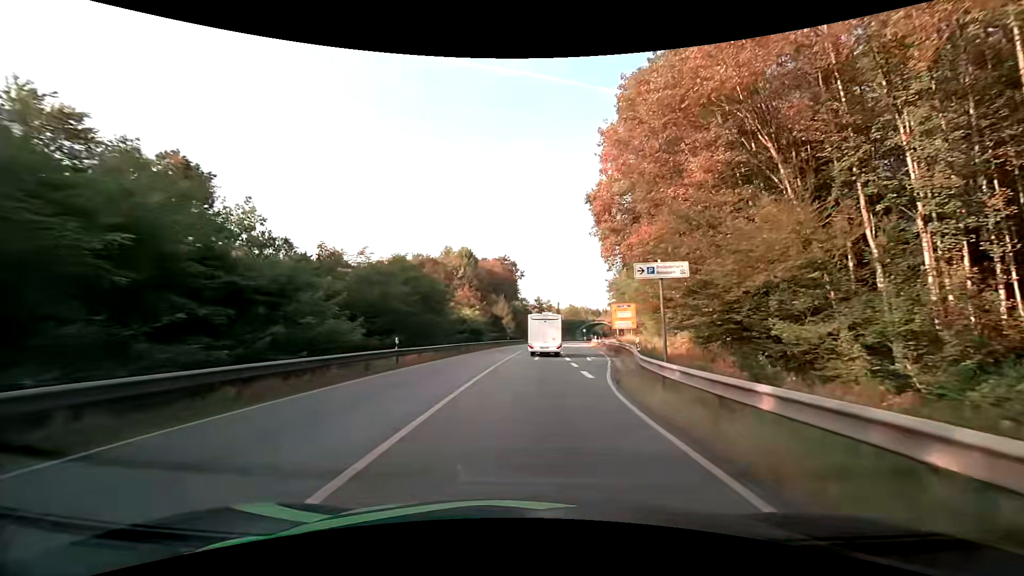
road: primary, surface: asphalt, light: Day
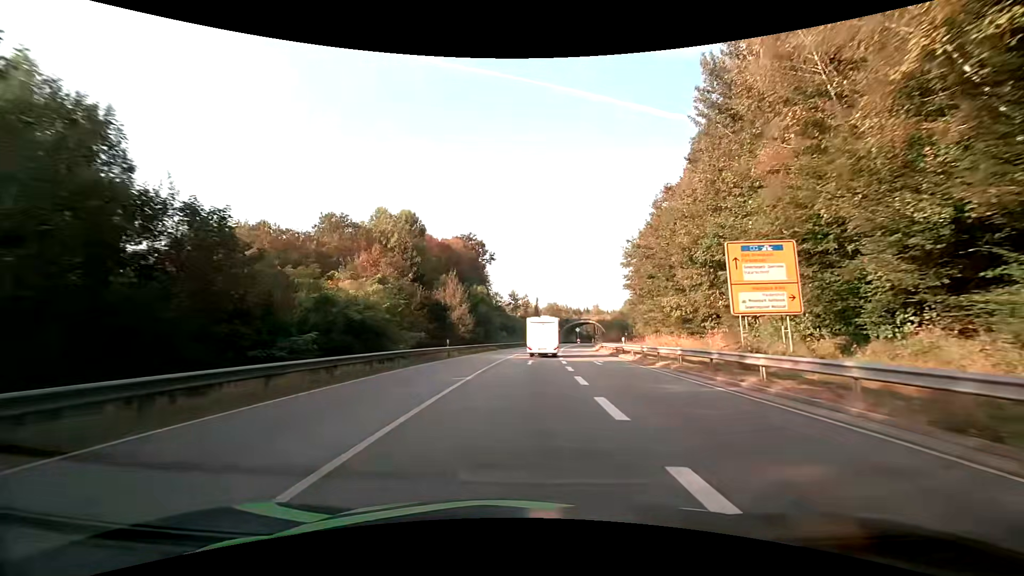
(+1.0, +37.6) m; +3°
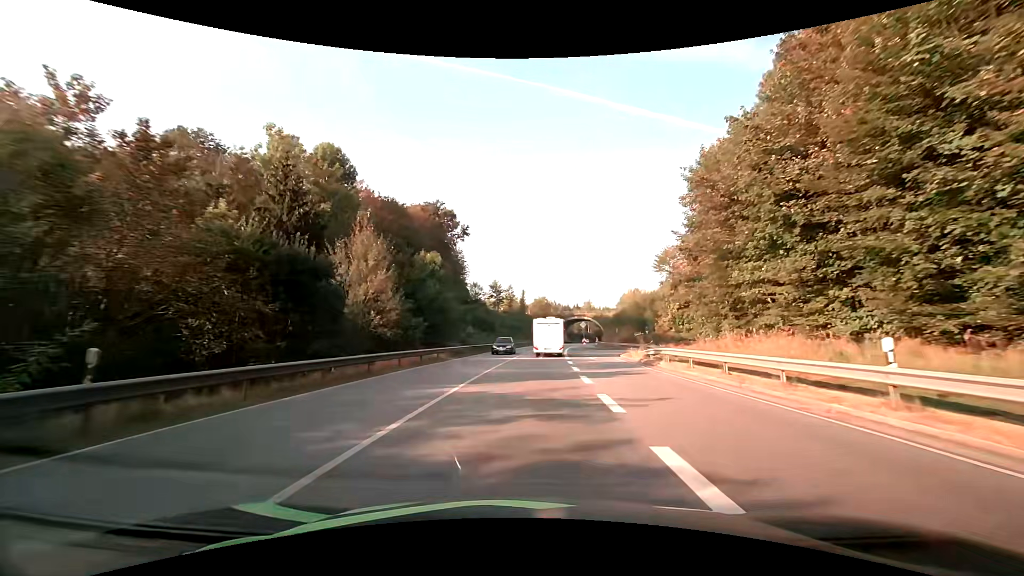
(+0.4, +28.8) m; +2°
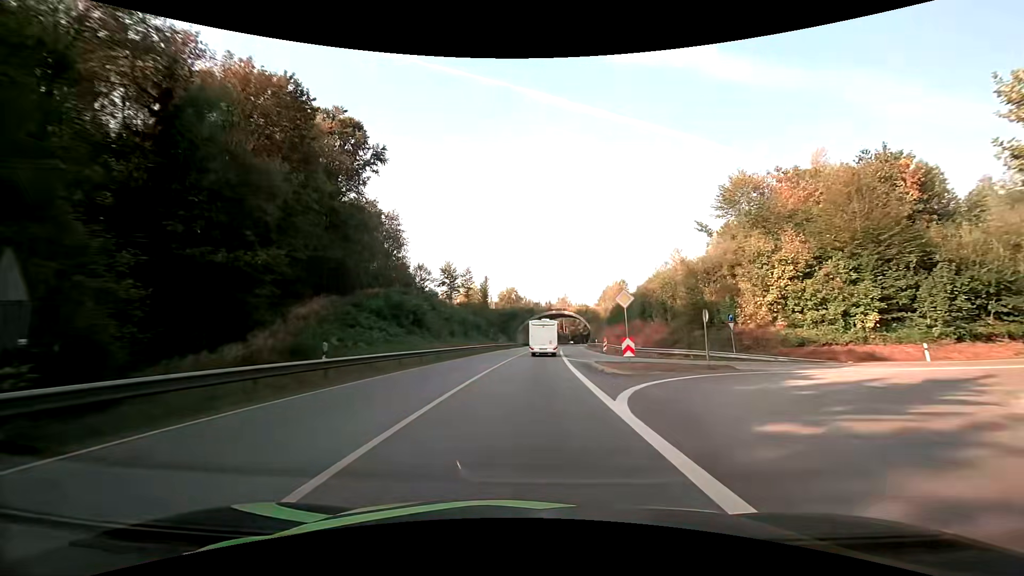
(+1.1, +39.0) m; +4°
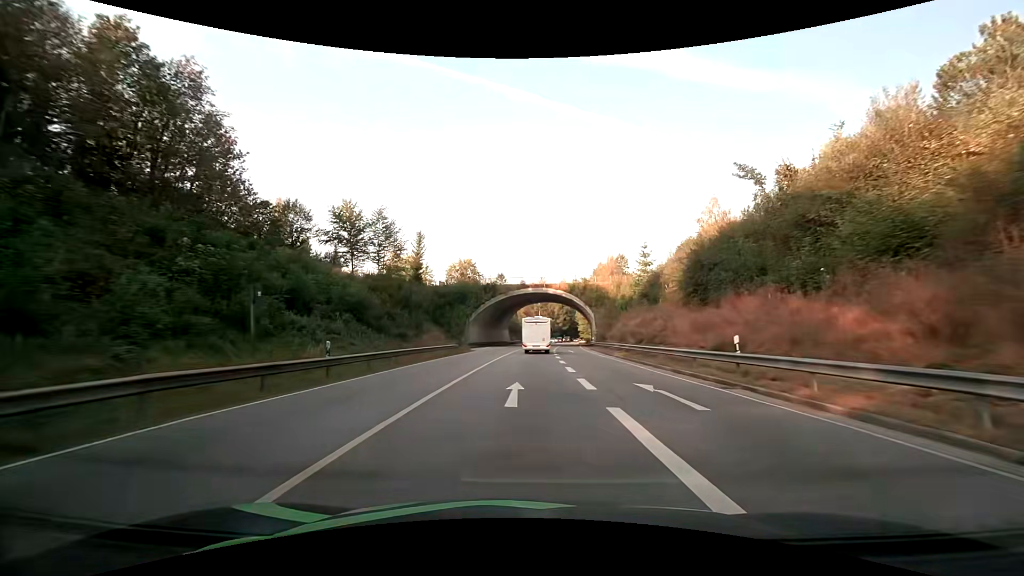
(+1.6, +50.6) m; +3°
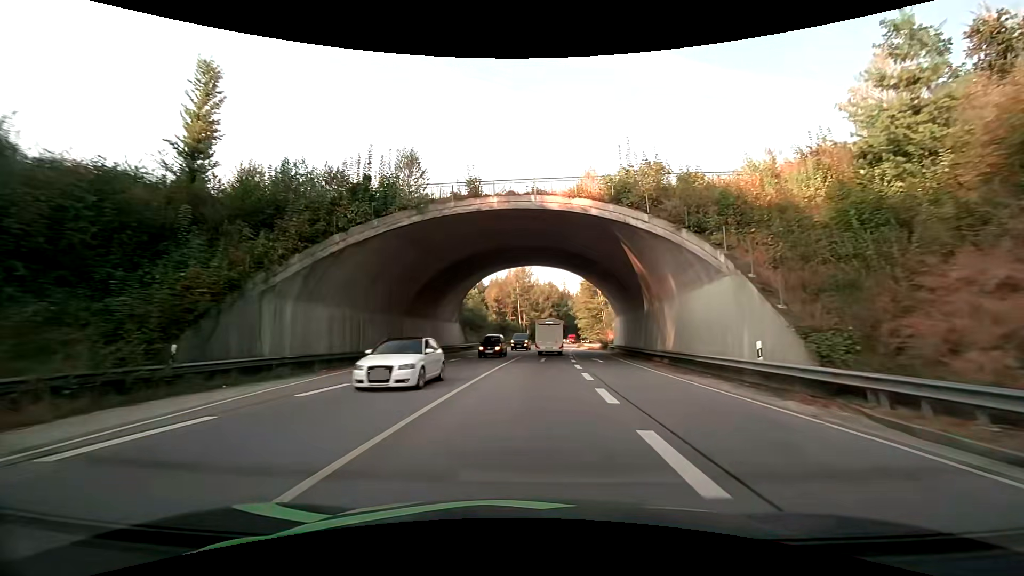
(+0.9, +49.5) m; +3°
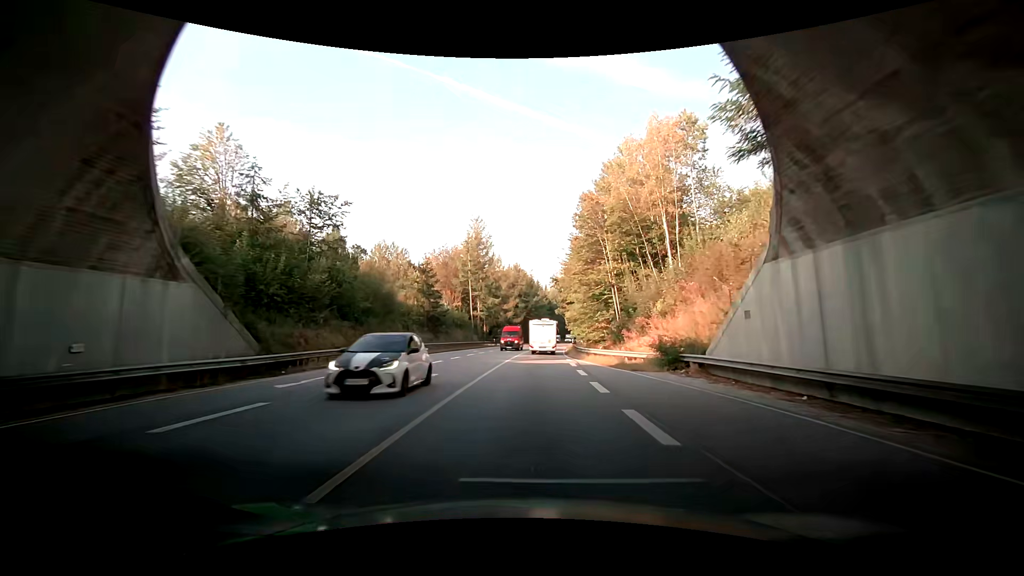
(+1.1, +39.7) m; +3°
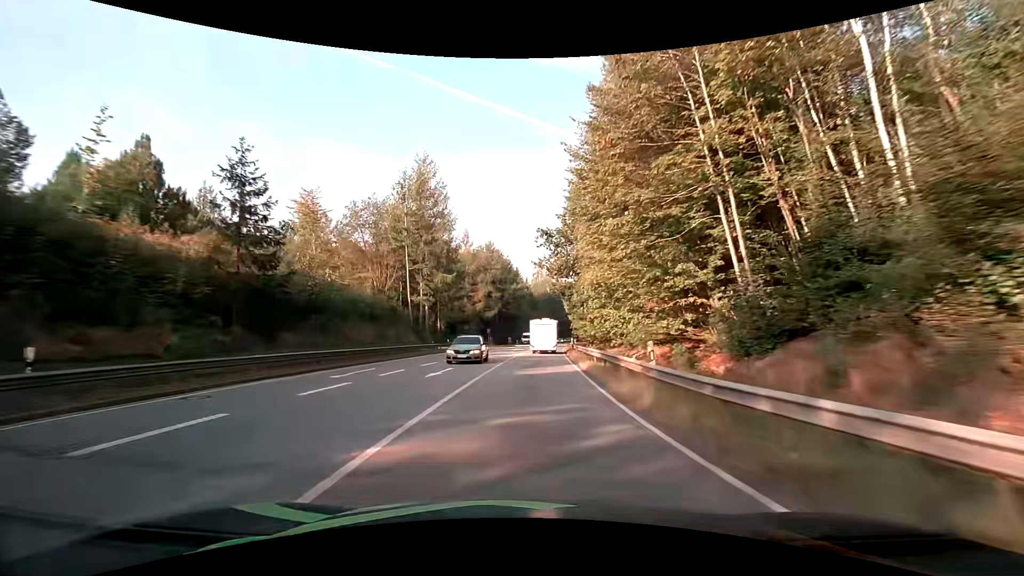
(+0.9, +30.8) m; +3°
(0, +10) (0, +20) (+1, +30) (+1, +40) (+2, +50) (+2, +60) (+3, +70) (+4, +80) (+5, +90) (+6, +100) m
